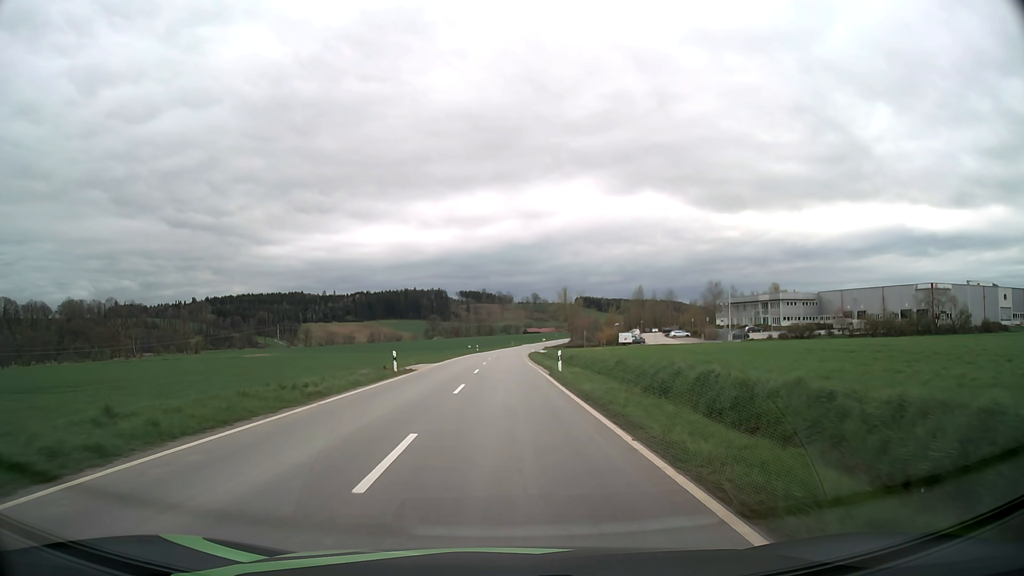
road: tertiary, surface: asphalt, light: Day
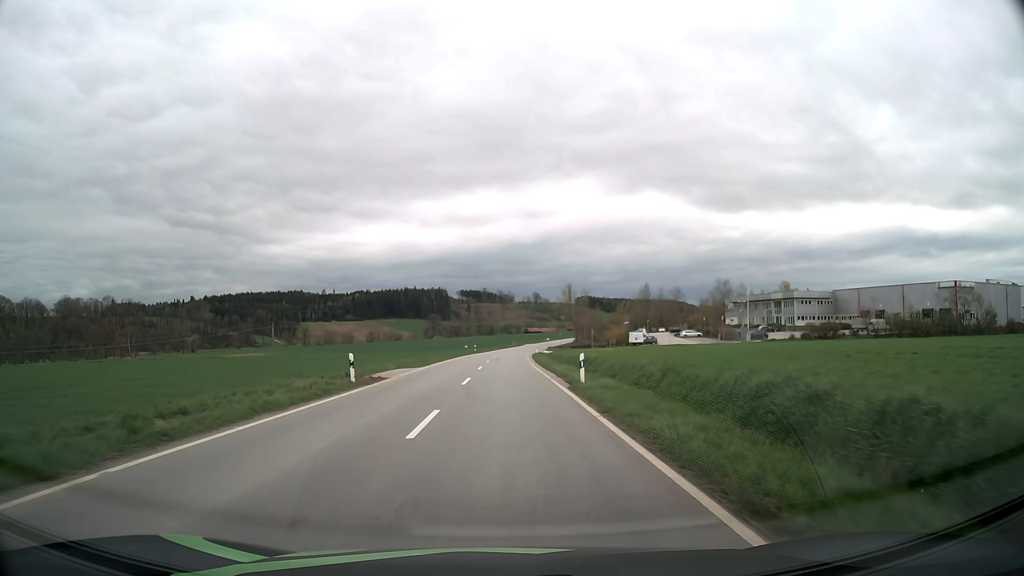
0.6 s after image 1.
(0.0, +8.6) m; 0°
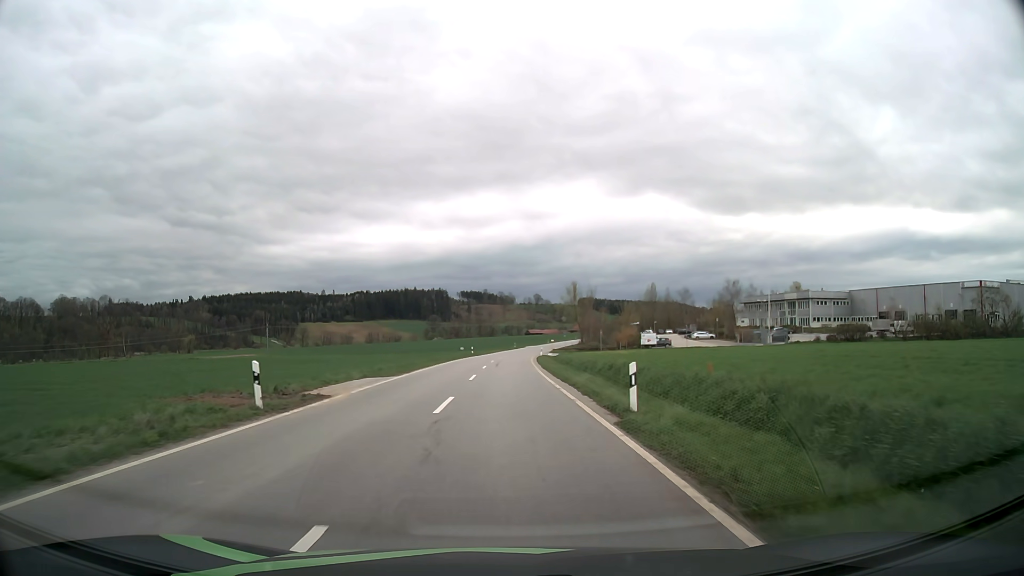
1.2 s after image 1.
(0.0, +8.5) m; 0°
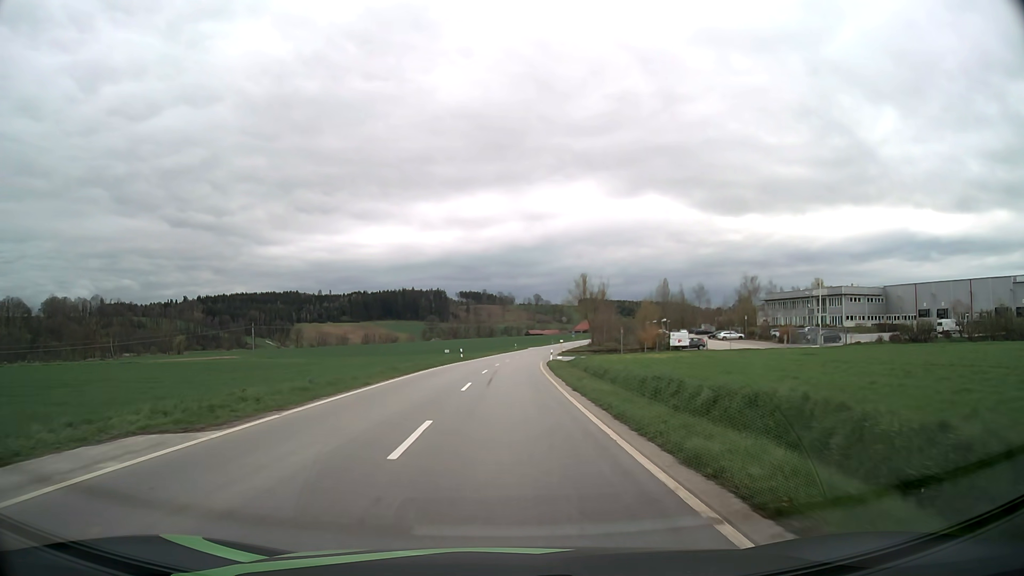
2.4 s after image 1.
(0.0, +17.2) m; 0°
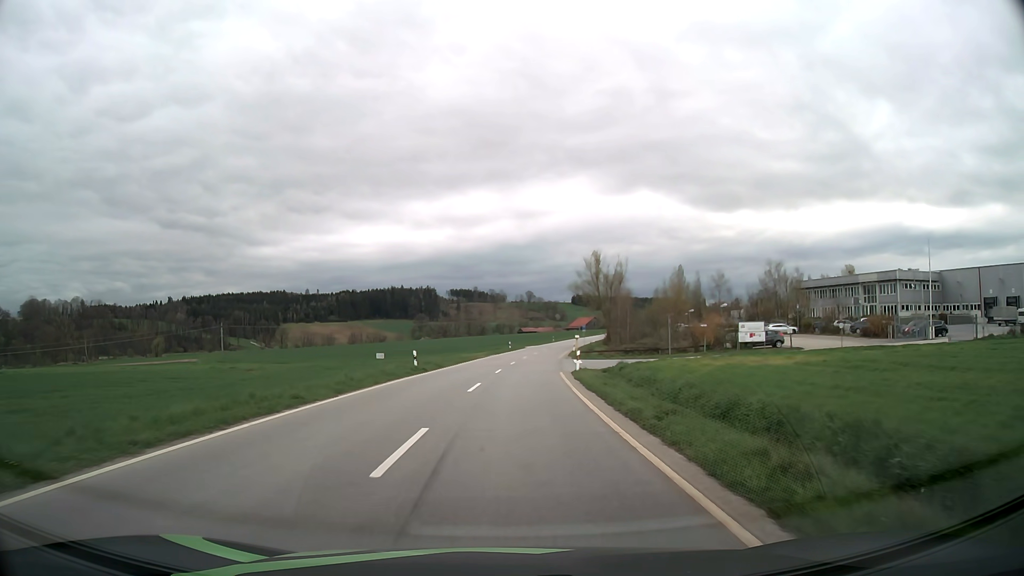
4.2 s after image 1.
(+0.1, +25.3) m; +1°
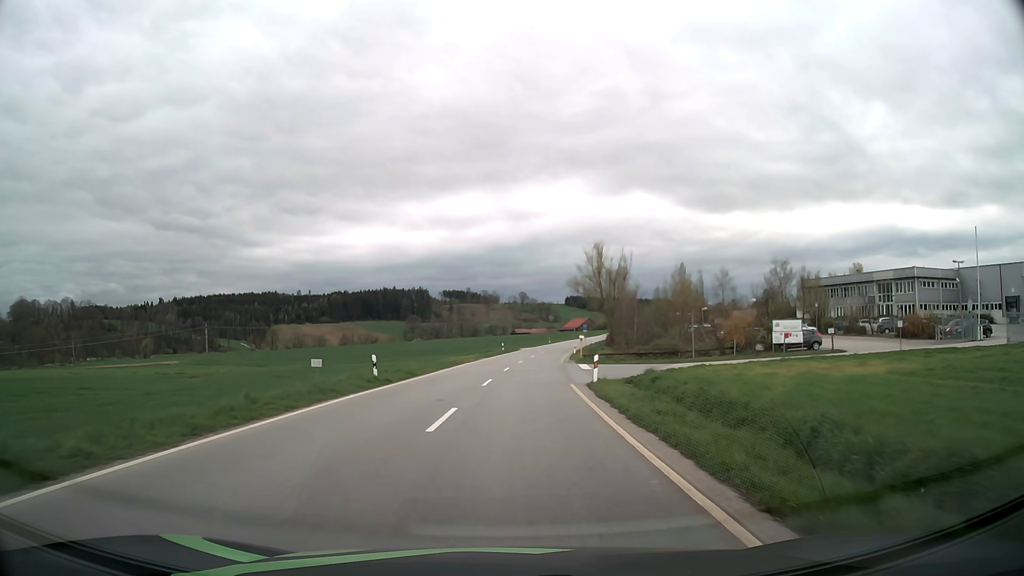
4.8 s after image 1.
(0.0, +8.3) m; +1°
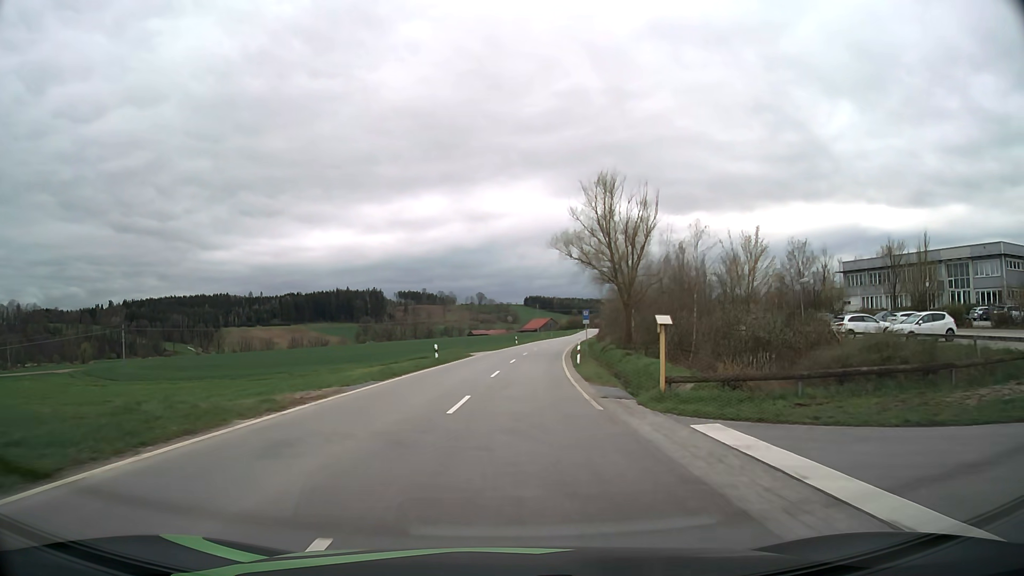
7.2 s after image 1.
(+1.0, +33.8) m; +4°
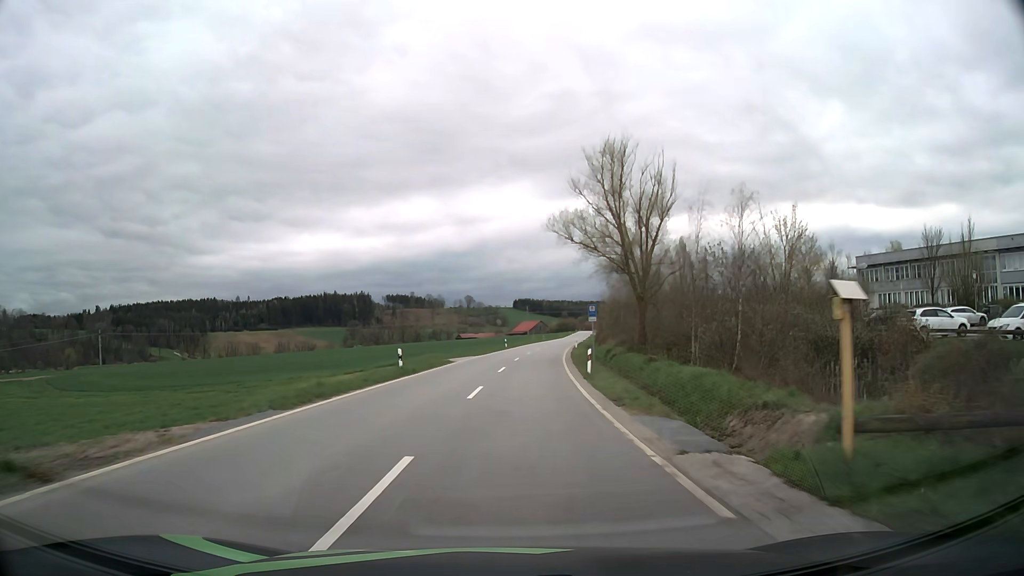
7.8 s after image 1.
(+0.1, +8.6) m; +1°
(0, +10) (0, +20) (+1, +30) (+2, +40) (+3, +50) (+4, +60) (+5, +70) (+6, +80) (+7, +90) (+9, +100) m
